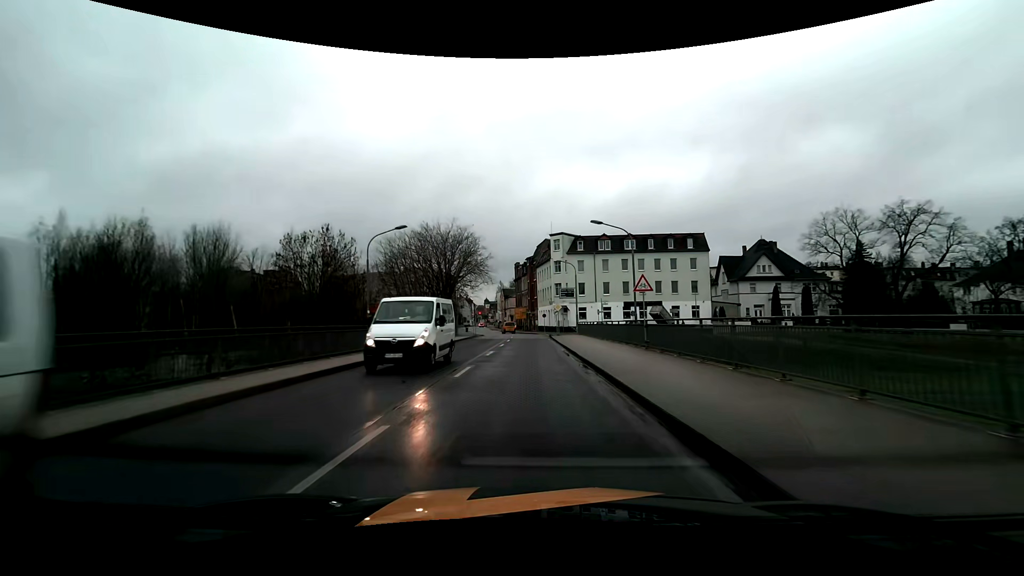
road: primary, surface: asphalt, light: Day
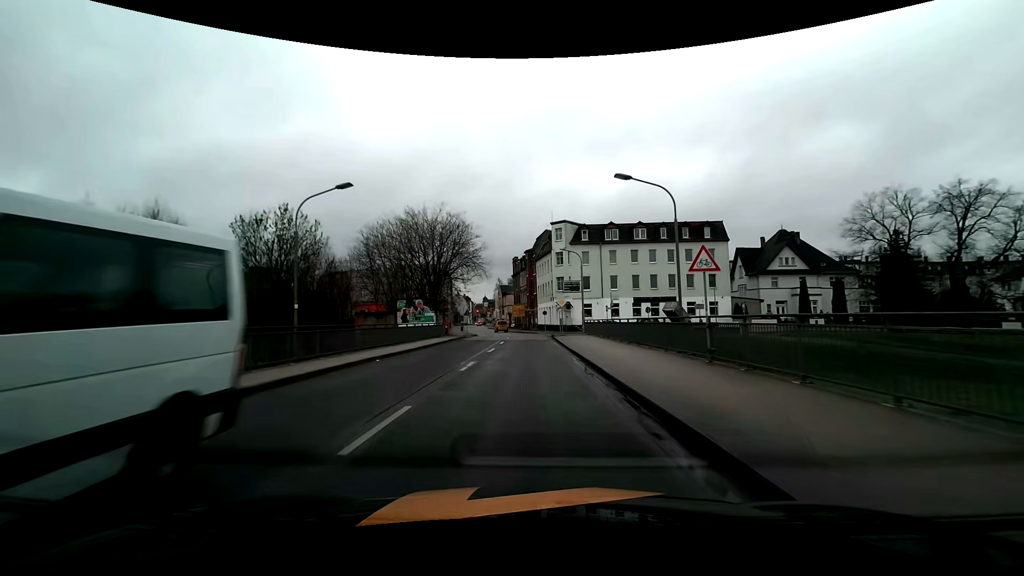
(0.0, +7.5) m; 0°
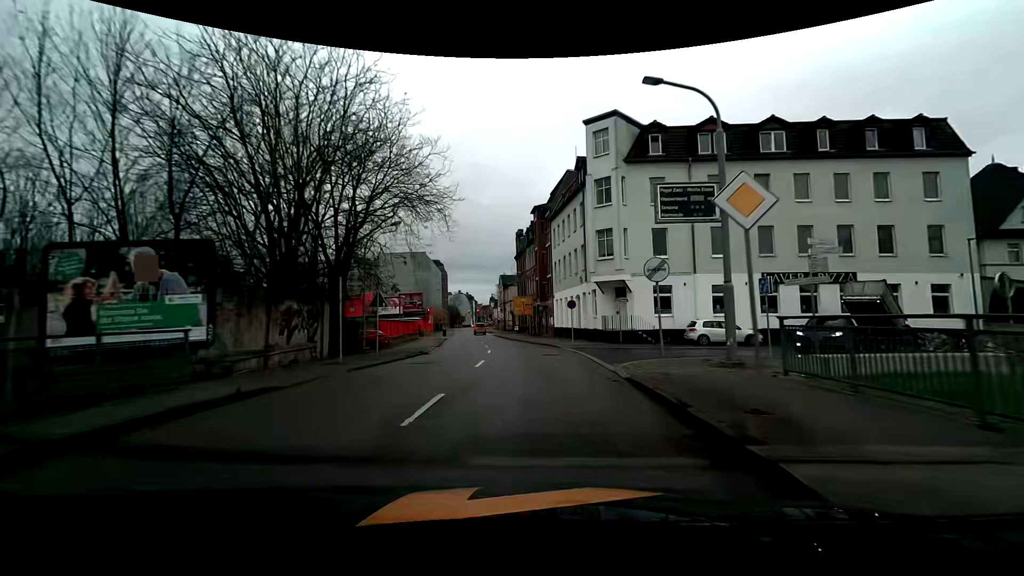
(-0.2, +34.3) m; -1°
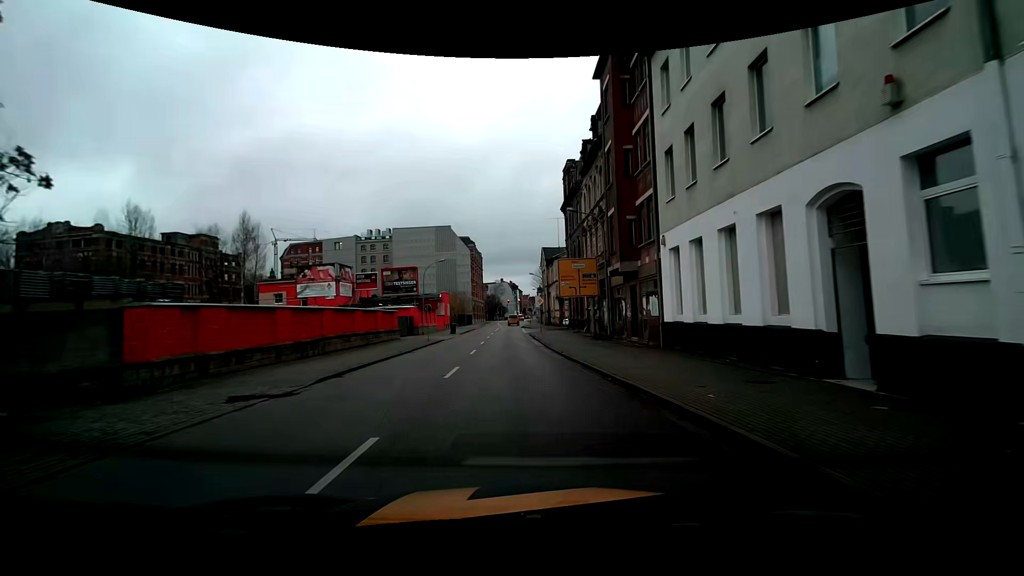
(-0.8, +30.4) m; -6°
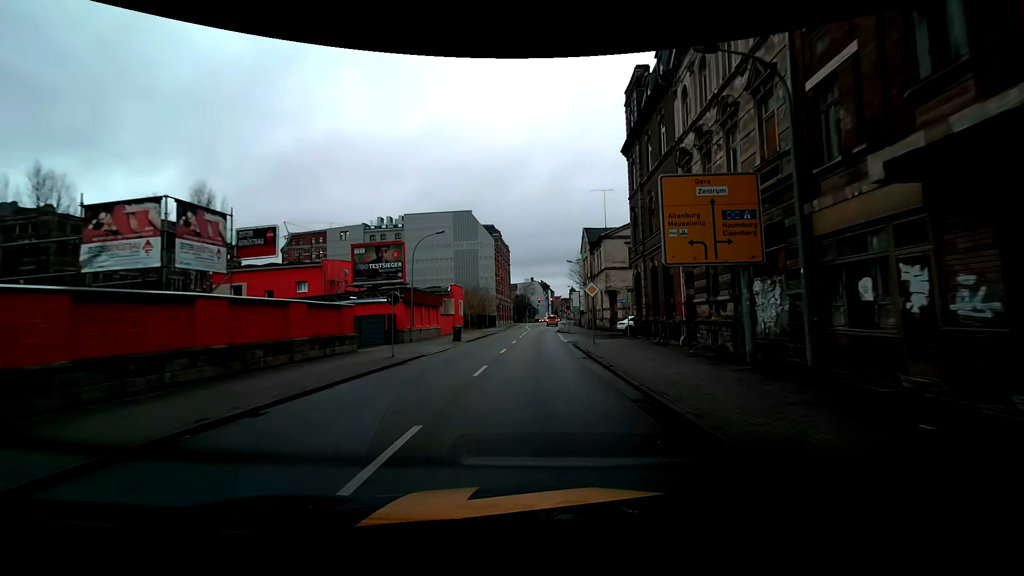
(-0.9, +17.7) m; -4°
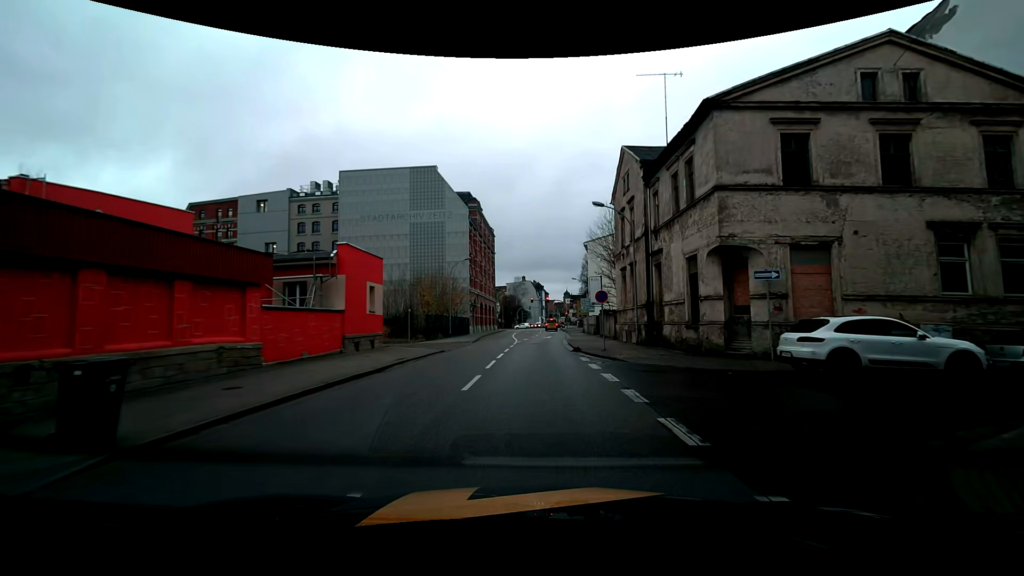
(+0.6, +29.6) m; +1°
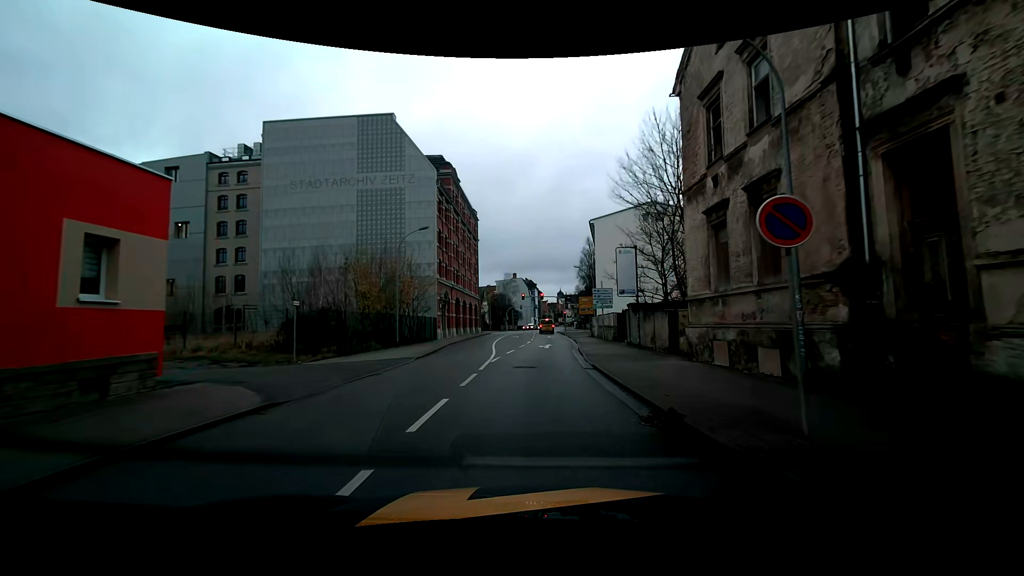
(+0.2, +17.1) m; +1°
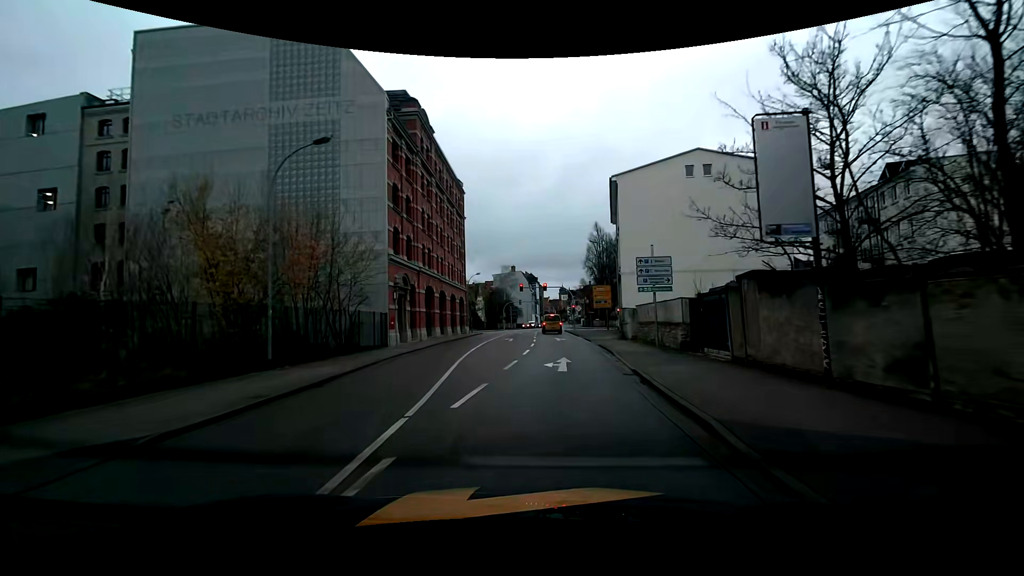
(0.0, +16.1) m; 0°
